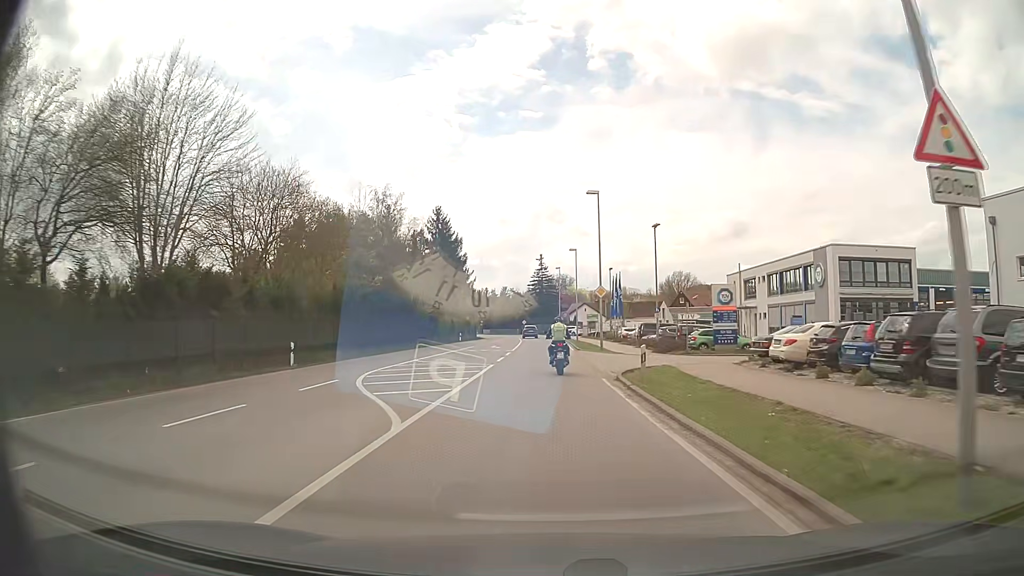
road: primary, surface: asphalt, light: Day
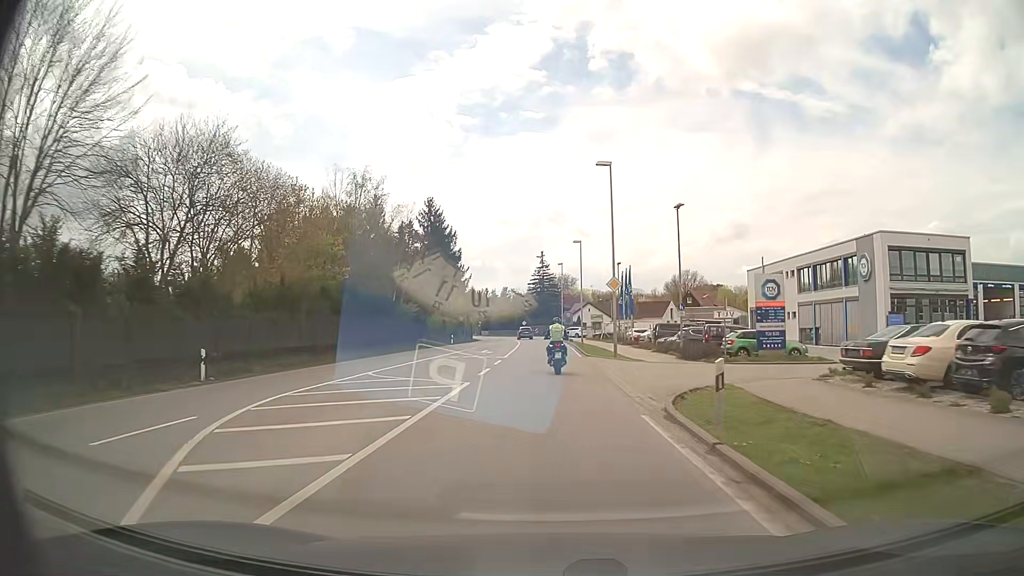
(0.0, +7.8) m; 0°
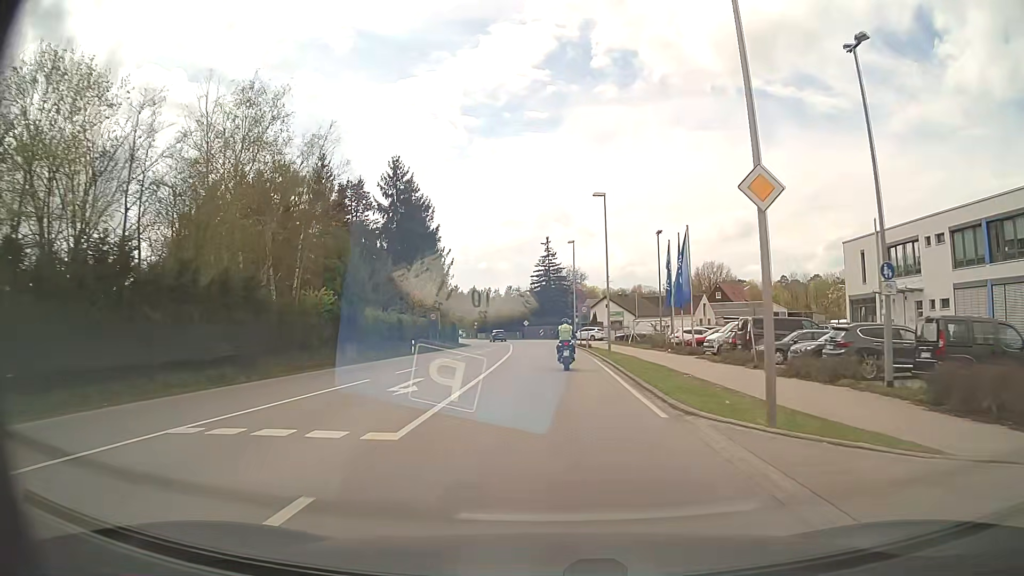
(-0.1, +23.3) m; -1°
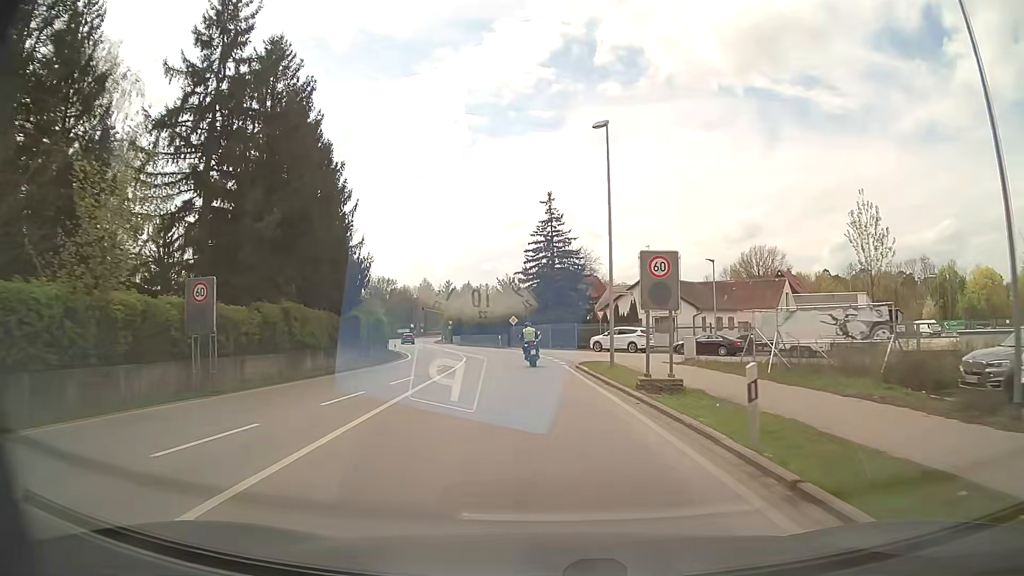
(+0.2, +39.0) m; 0°
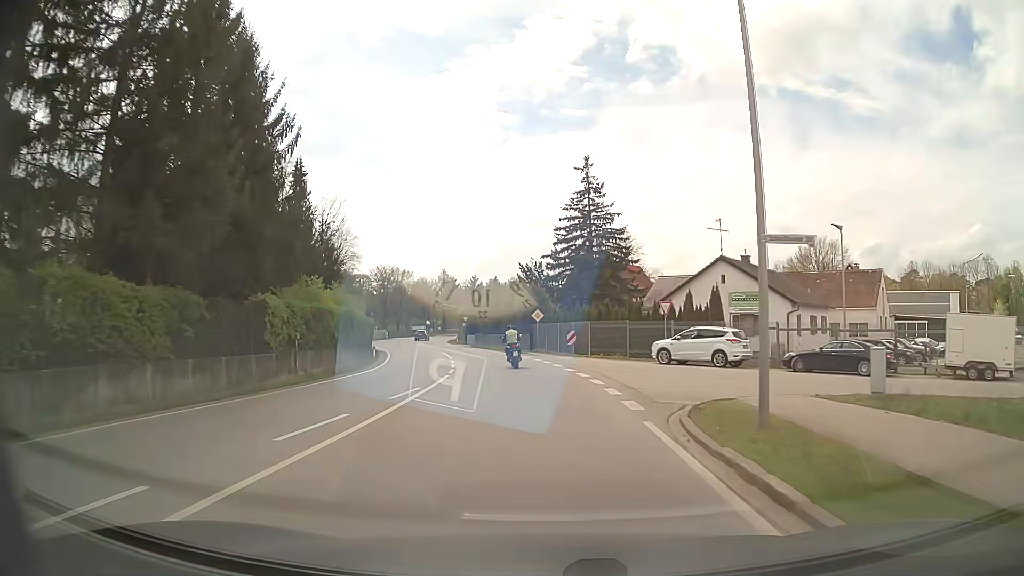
(-0.4, +16.3) m; -3°
